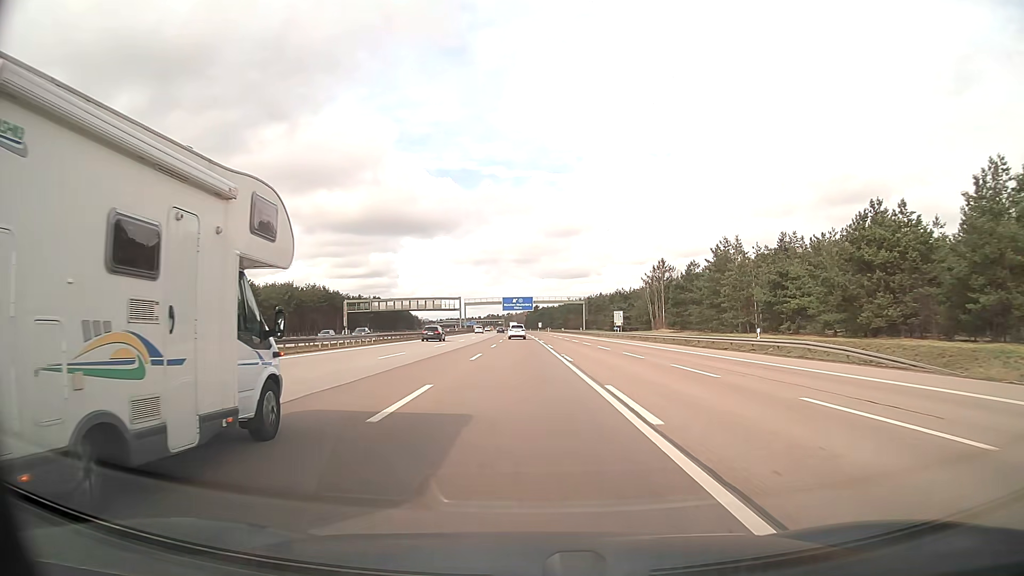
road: motorway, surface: asphalt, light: Day
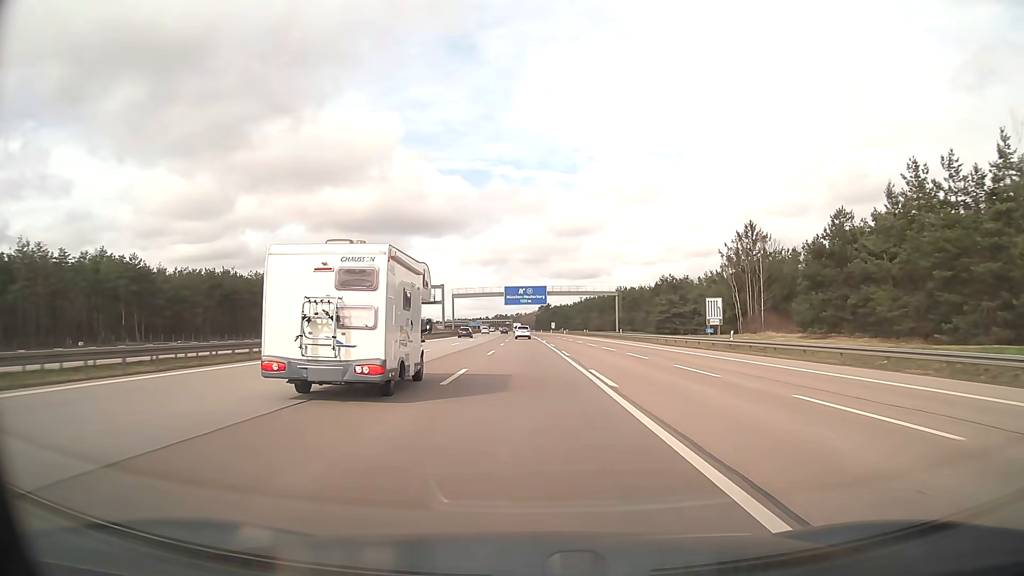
(-0.5, +47.5) m; -1°
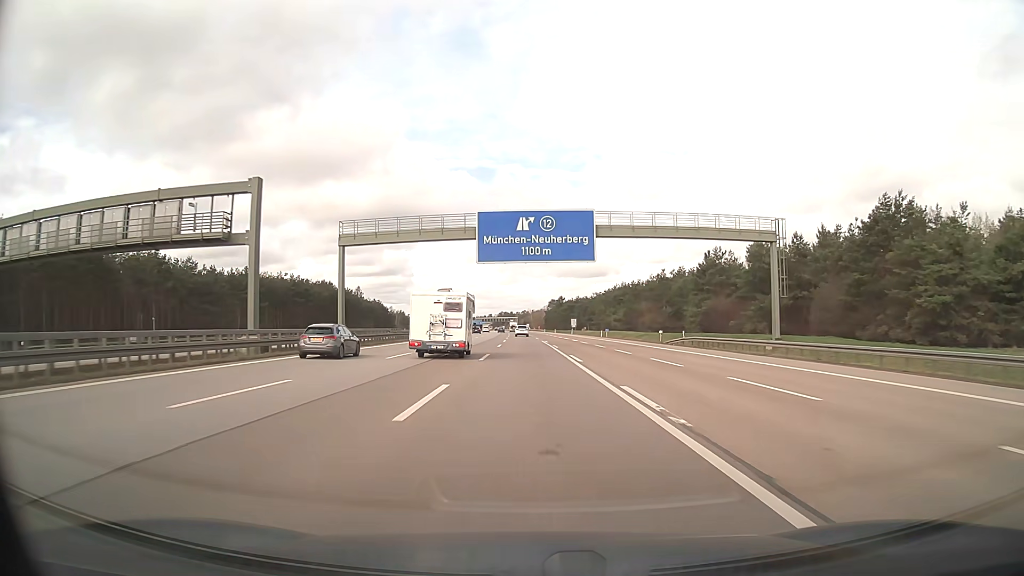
(-0.5, +79.2) m; 0°
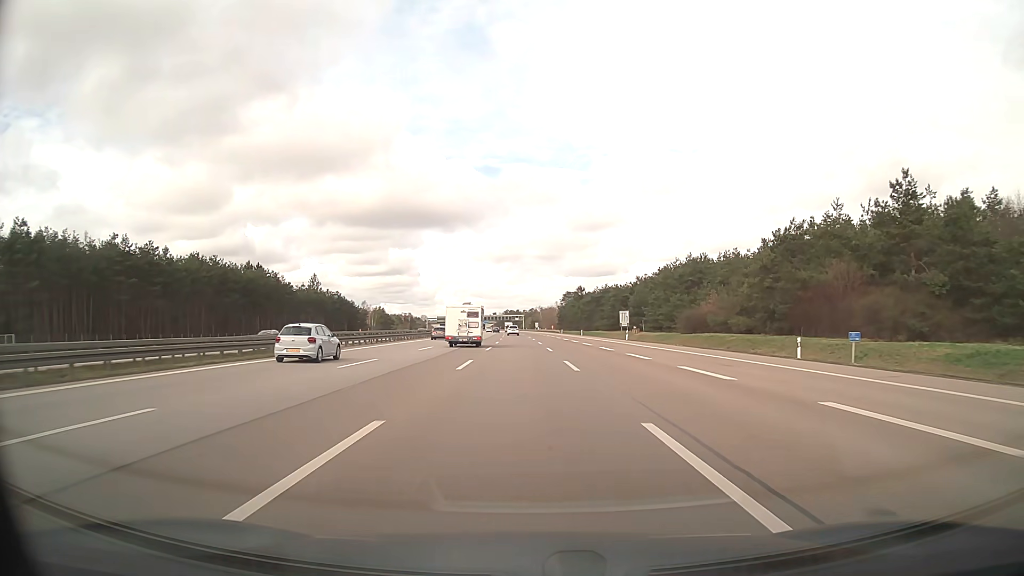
(-0.6, +79.2) m; -1°
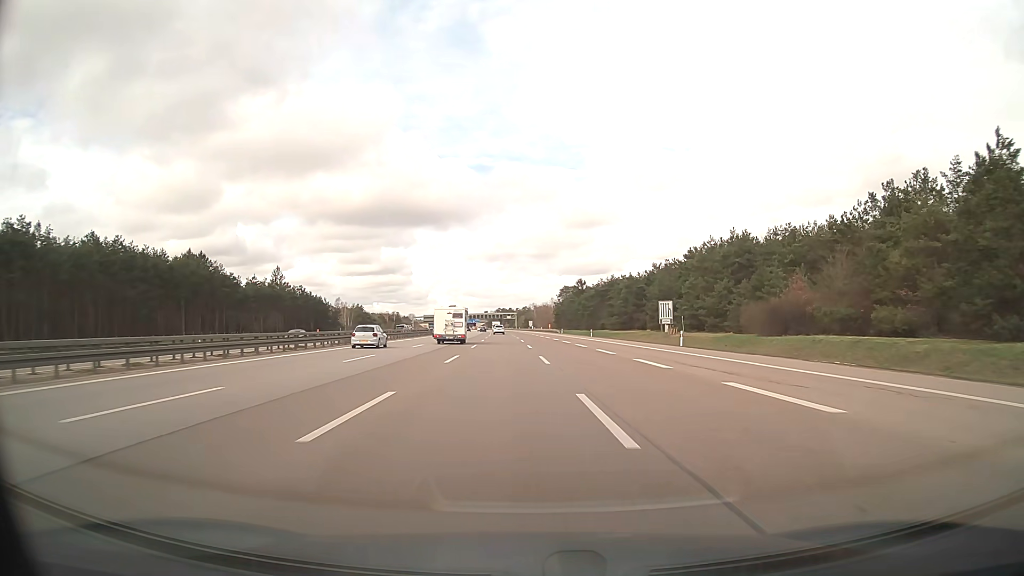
(+0.1, +31.6) m; 0°
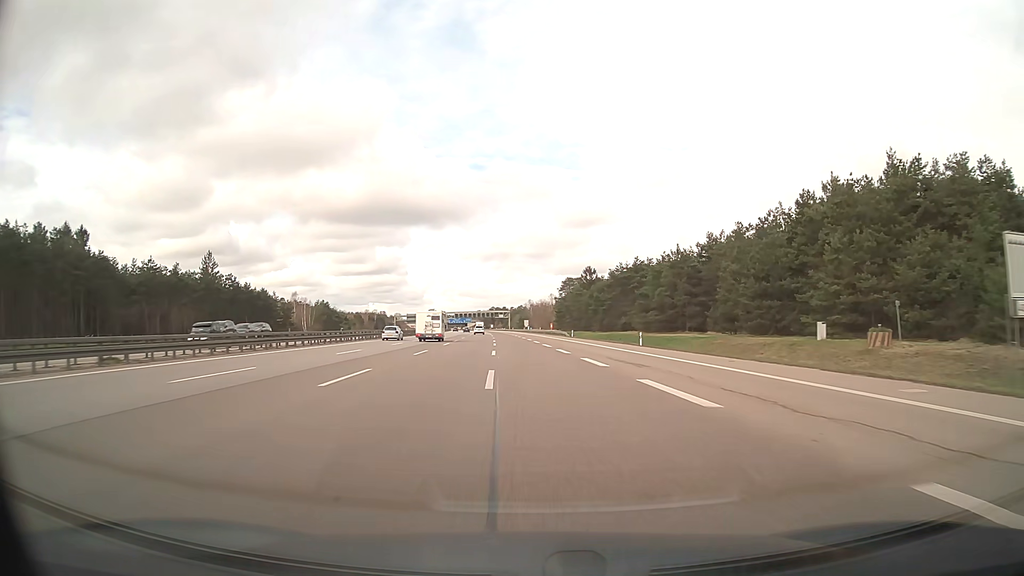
(+0.3, +47.4) m; 0°
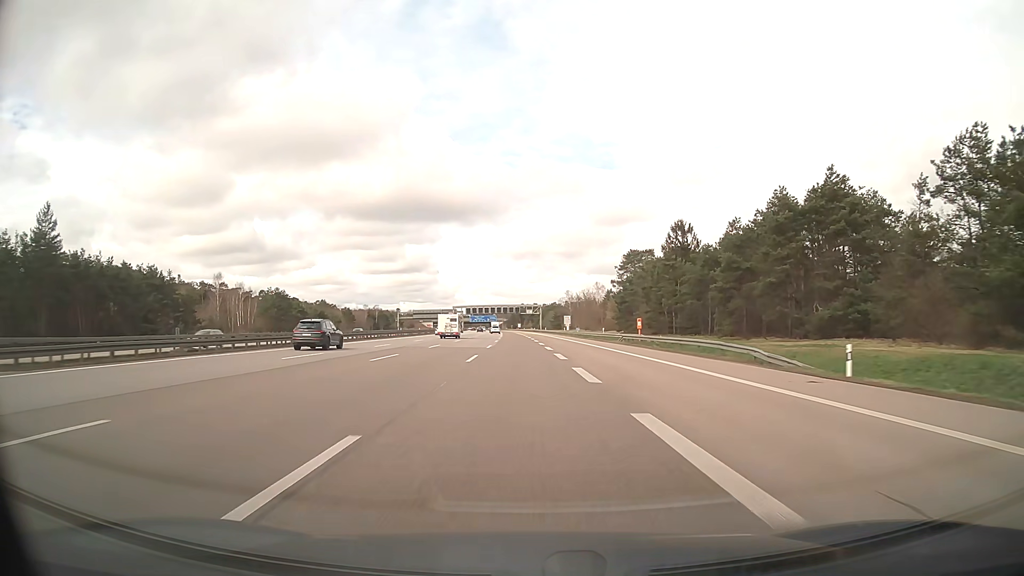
(-1.8, +78.9) m; -3°
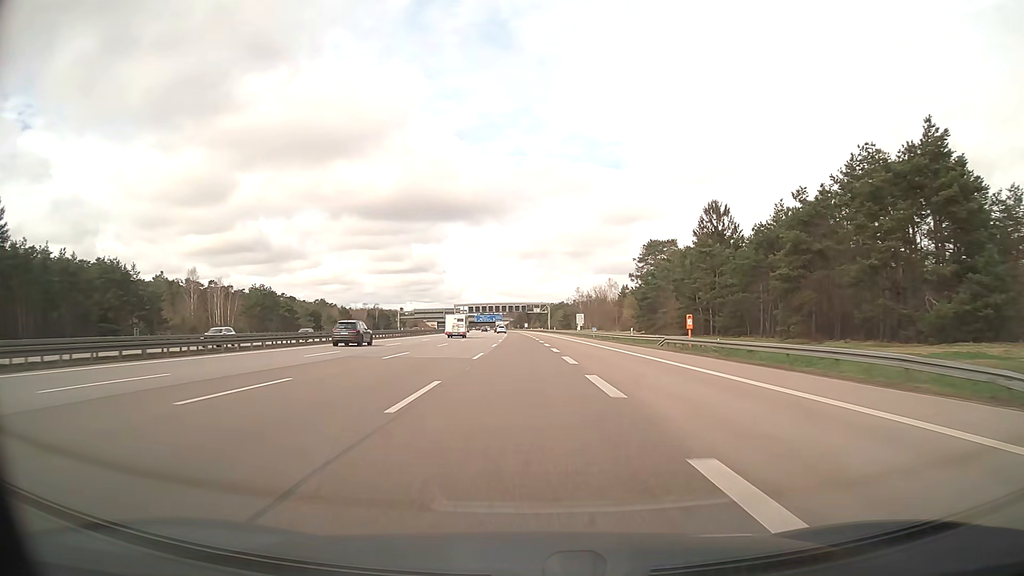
(-0.1, +15.8) m; -1°
(0, +10) (0, +20) (0, +30) (0, +40) (0, +50) (-1, +60) (-1, +70) (-1, +80) (-1, +90) (-2, +100) m
